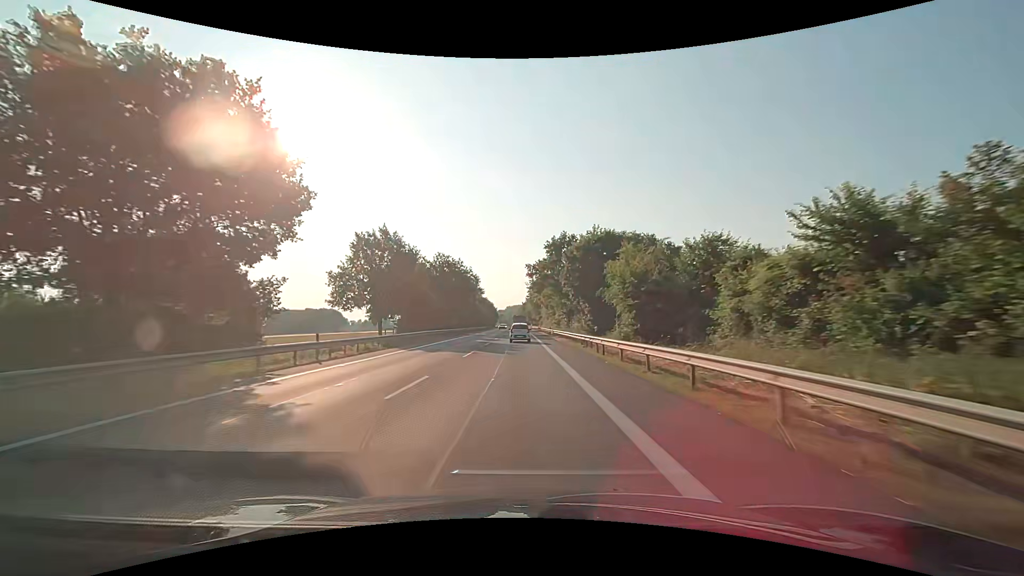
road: primary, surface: asphalt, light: Day
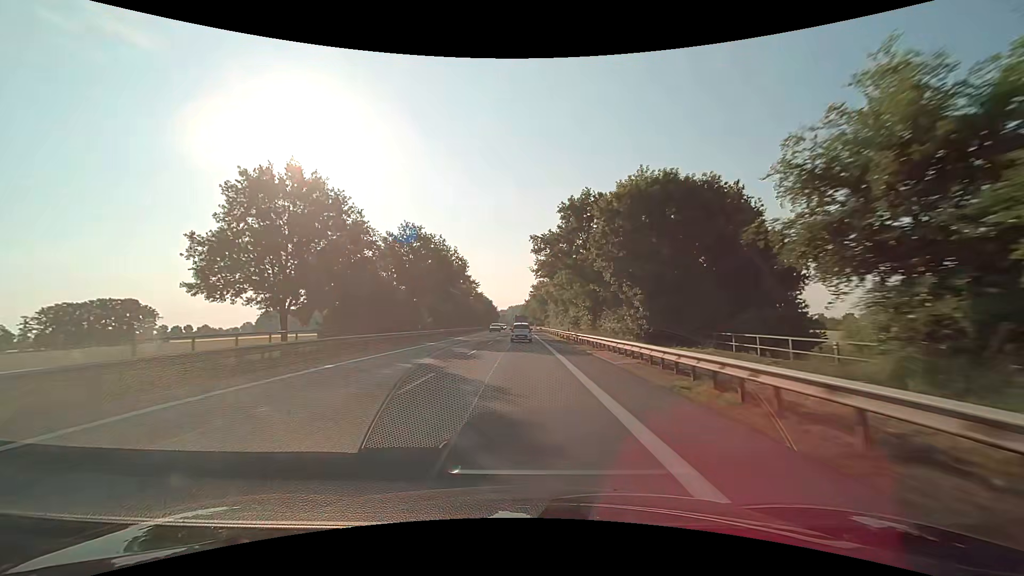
(-0.1, +23.6) m; -1°
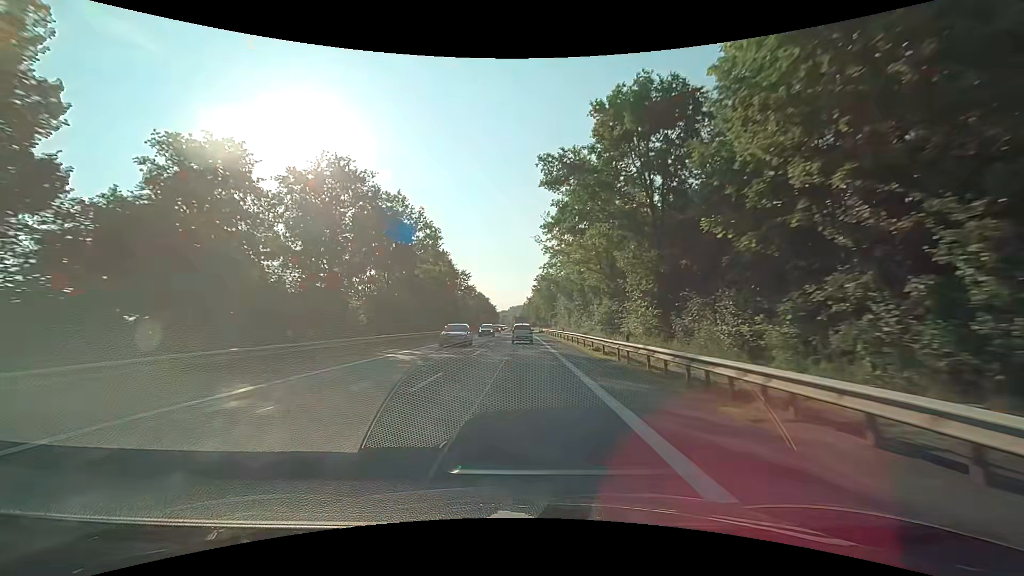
(0.0, +23.6) m; 0°
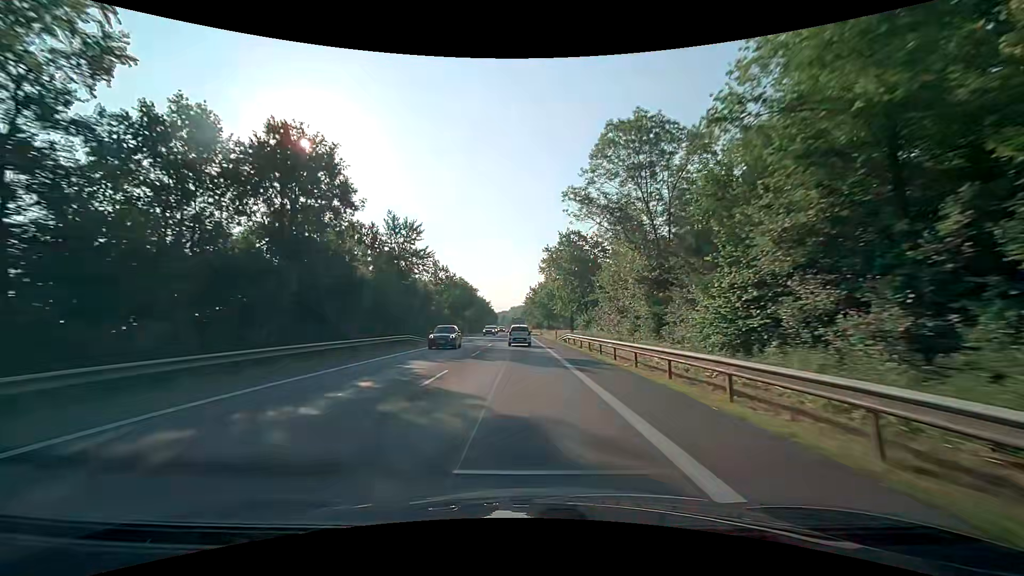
(-0.1, +47.2) m; 0°
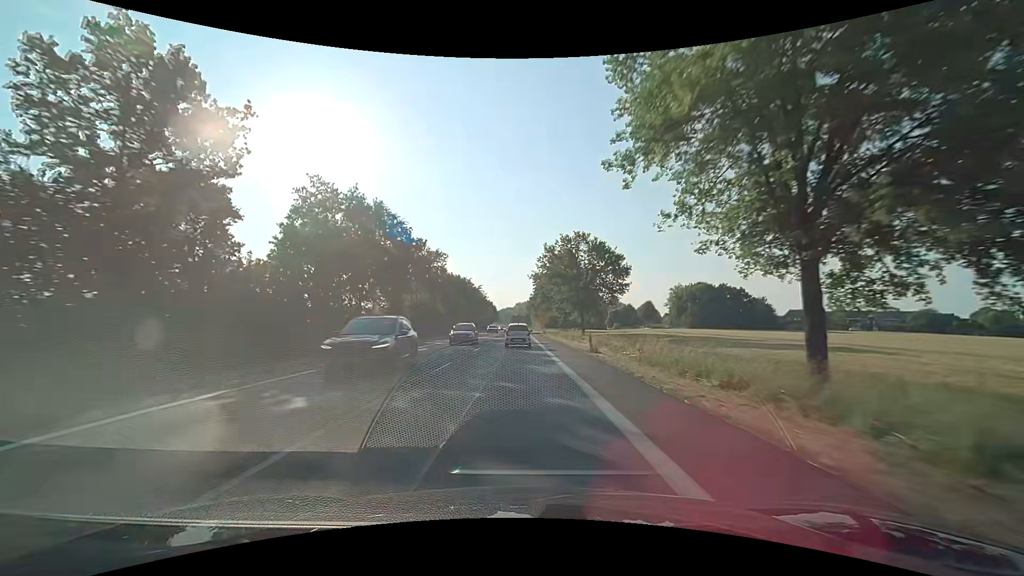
(-0.4, +57.6) m; -1°
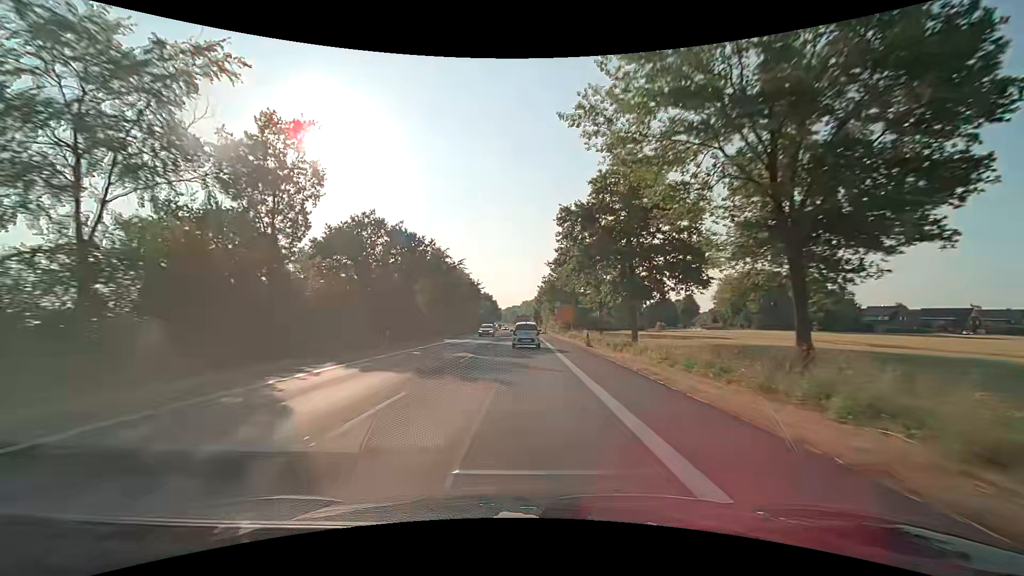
(-0.3, +44.1) m; -1°
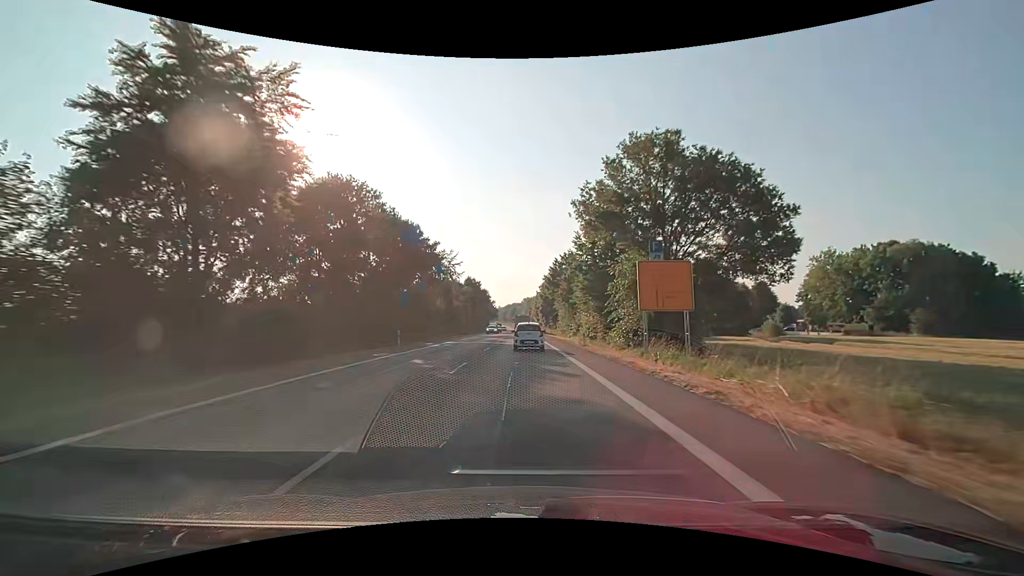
(-0.2, +52.4) m; 0°
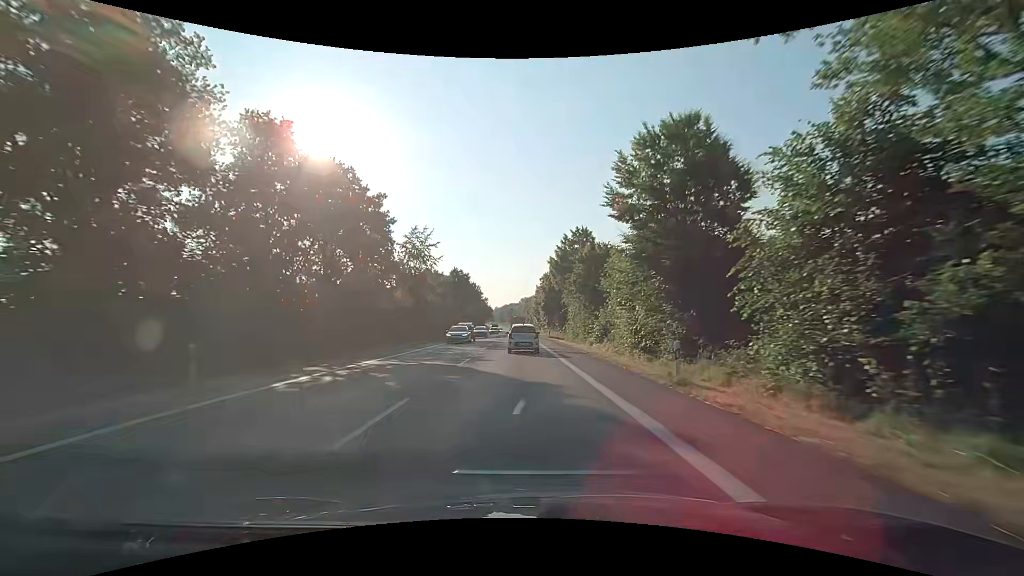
(0.0, +20.3) m; 0°
(0, +10) (0, +20) (0, +30) (0, +40) (0, +50) (0, +60) (-1, +70) (-1, +80) (-1, +90) (-1, +100) m
